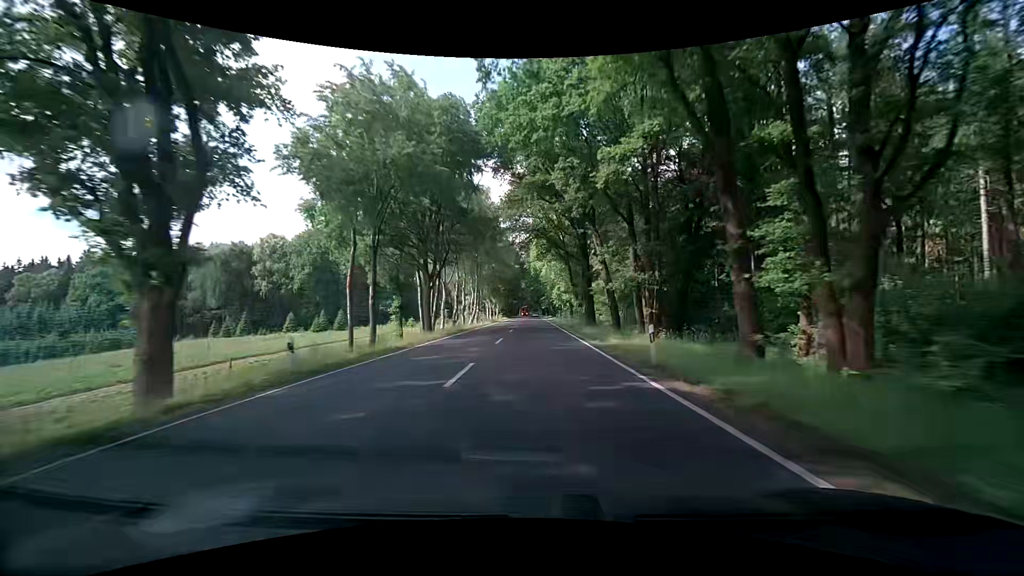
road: primary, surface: asphalt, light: Day
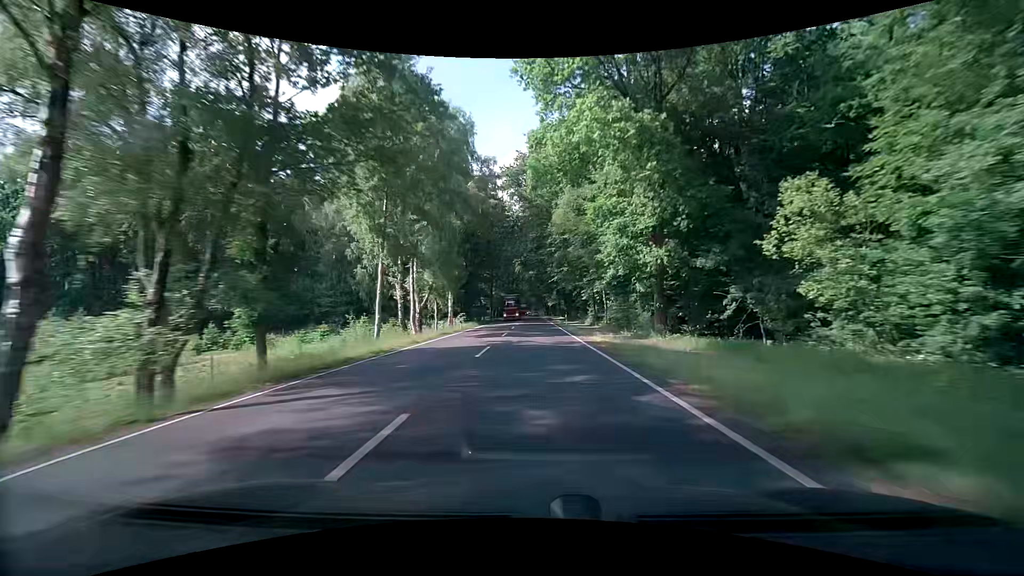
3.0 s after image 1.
(+0.4, +68.0) m; 0°
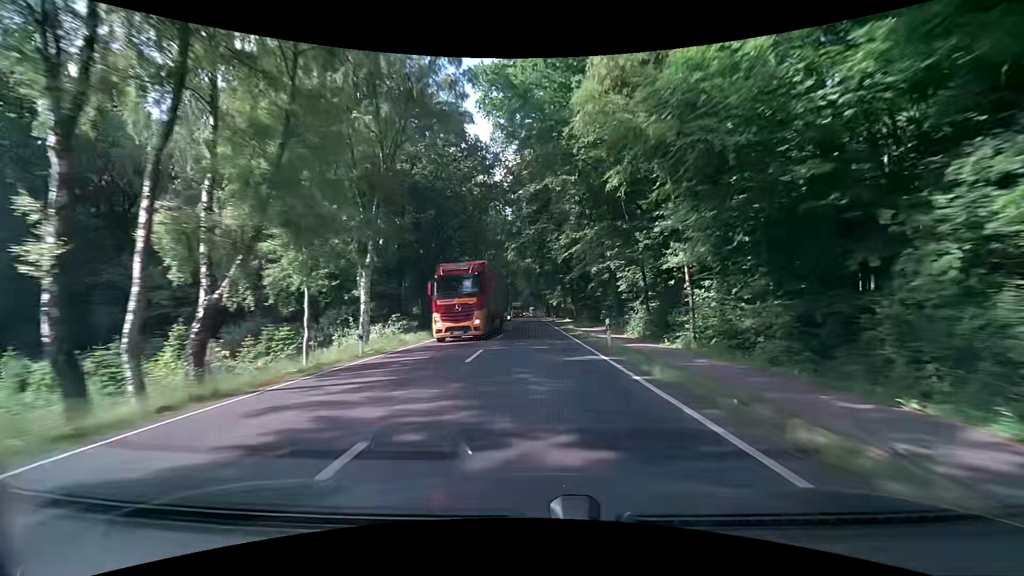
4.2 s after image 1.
(0.0, +25.9) m; 0°
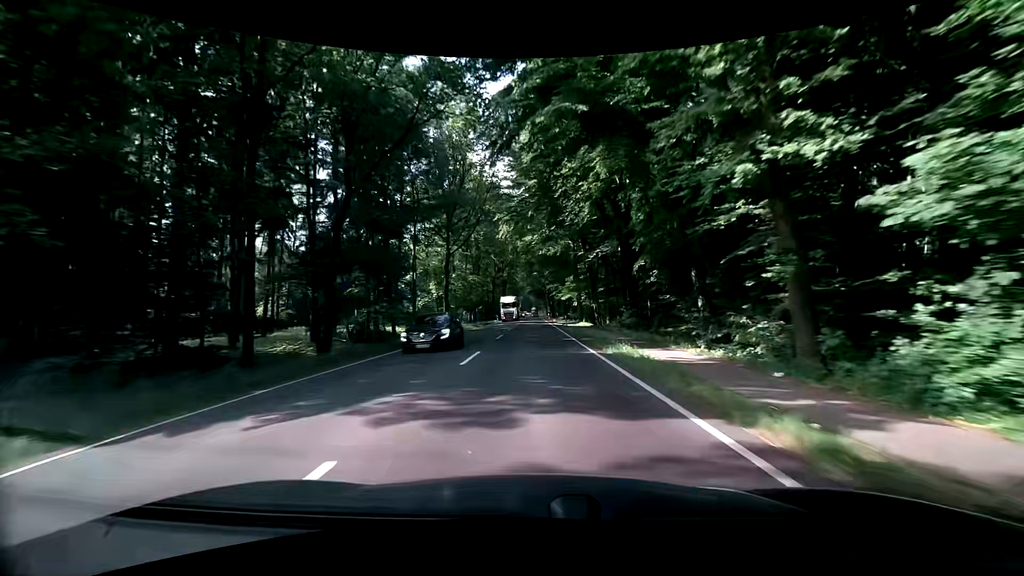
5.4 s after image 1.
(+0.2, +25.1) m; 0°
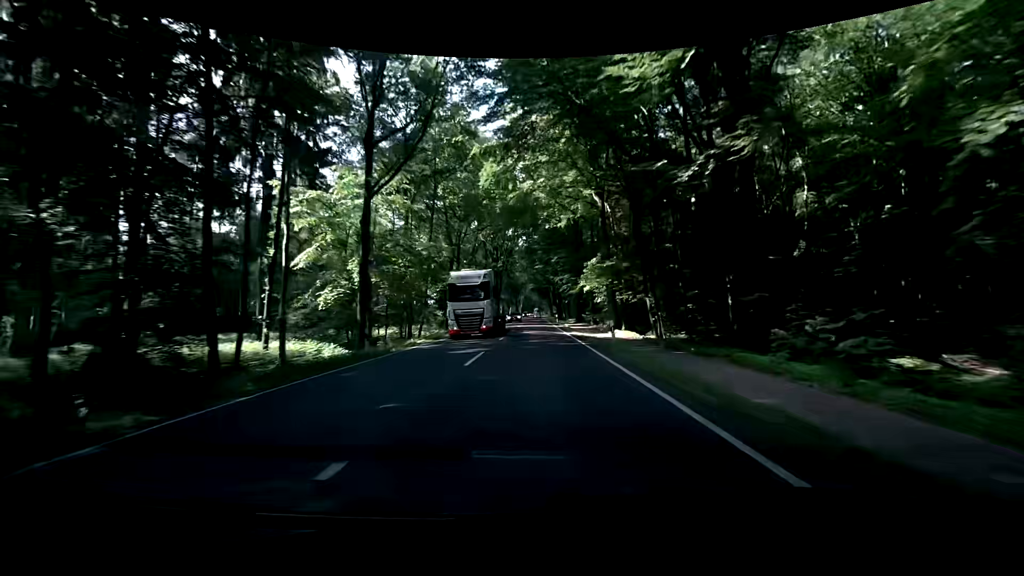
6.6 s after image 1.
(-0.1, +24.6) m; 0°
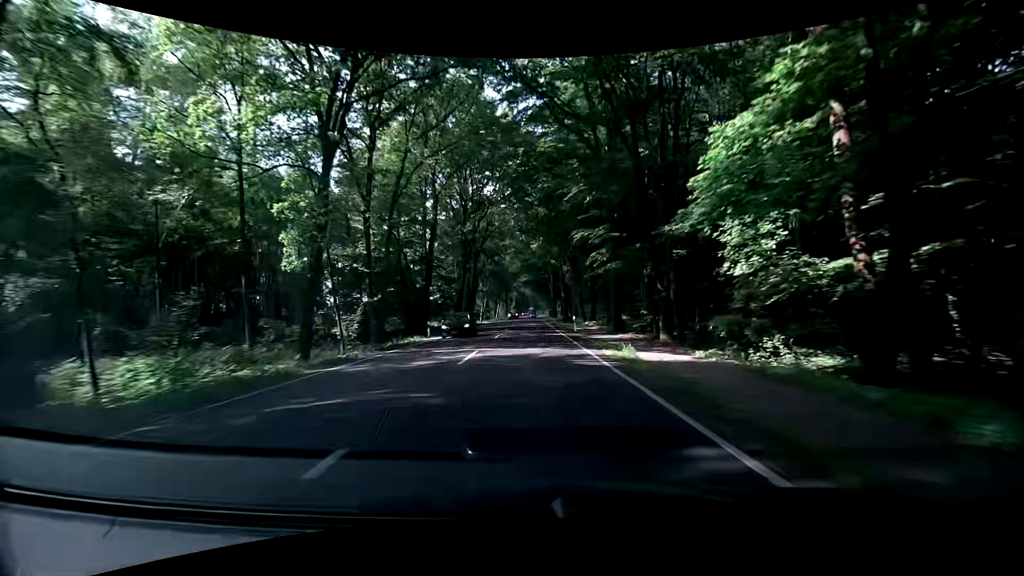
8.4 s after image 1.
(+0.3, +36.4) m; +1°
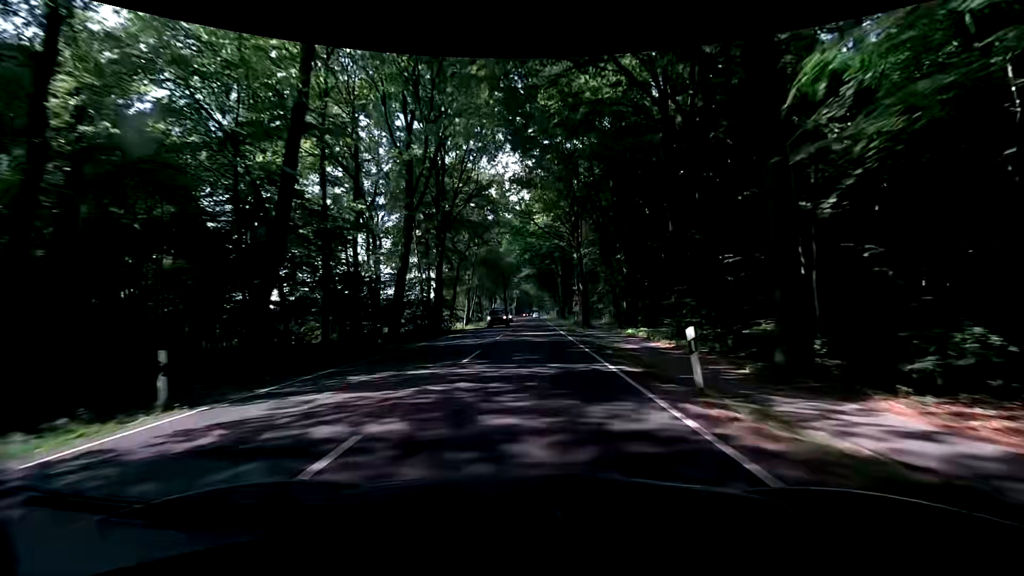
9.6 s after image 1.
(0.0, +24.1) m; -1°
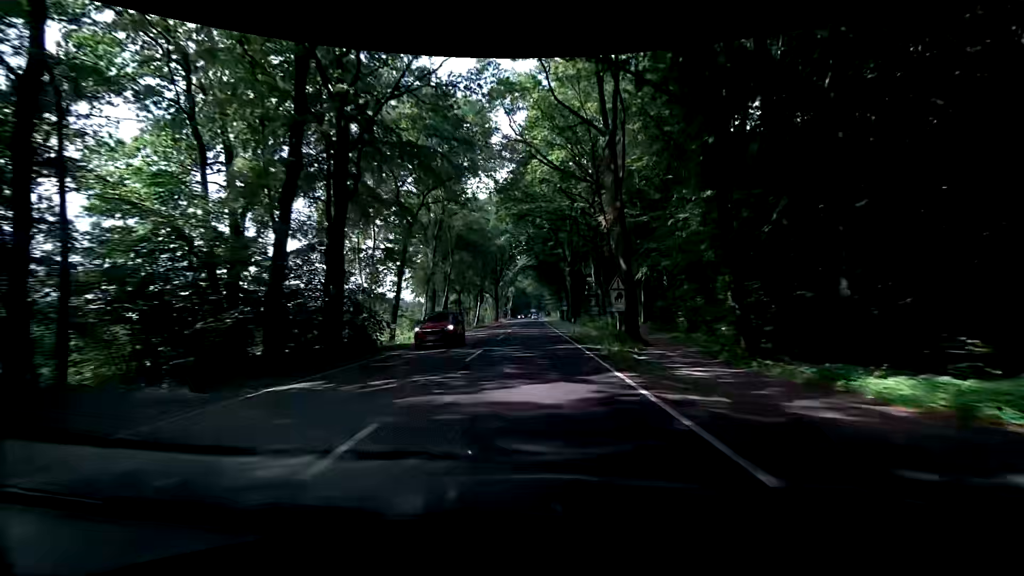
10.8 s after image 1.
(-0.8, +23.9) m; -1°
(0, +10) (0, +20) (0, +30) (0, +40) (+1, +50) (+1, +60) (+1, +70) (+1, +80) (+1, +90) (+1, +100) m
